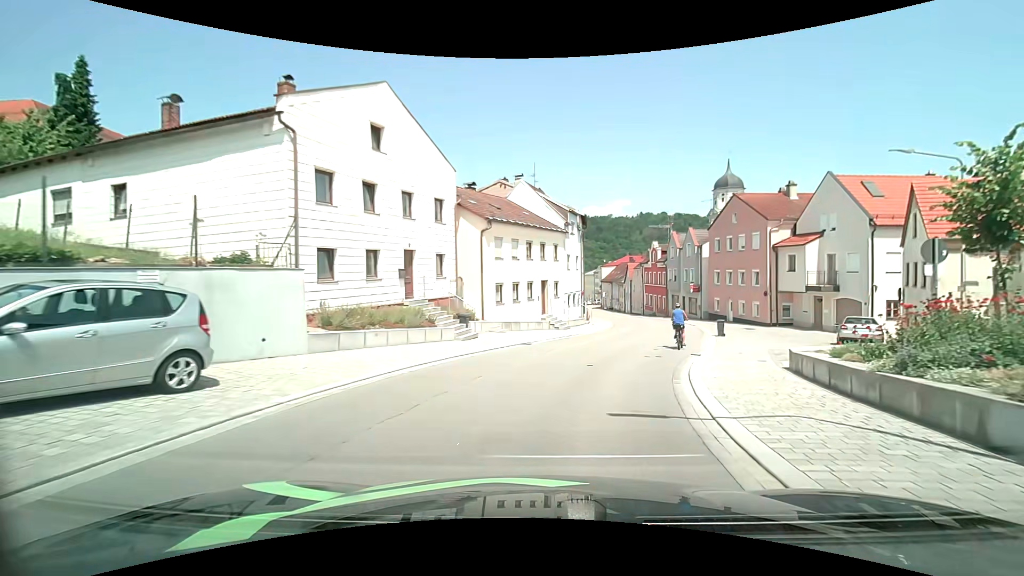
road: tertiary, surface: asphalt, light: Day
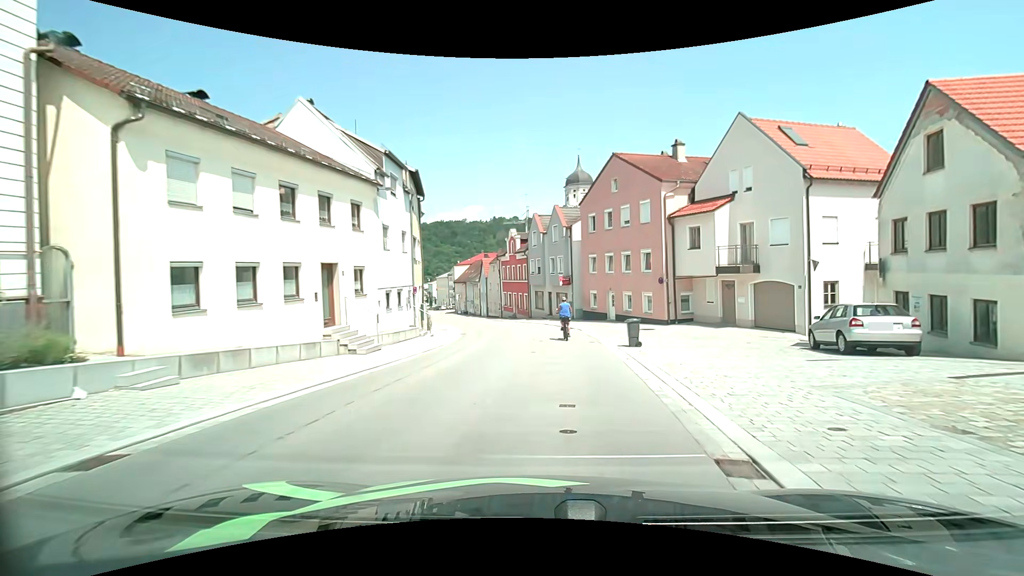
(+2.1, +13.4) m; +17°
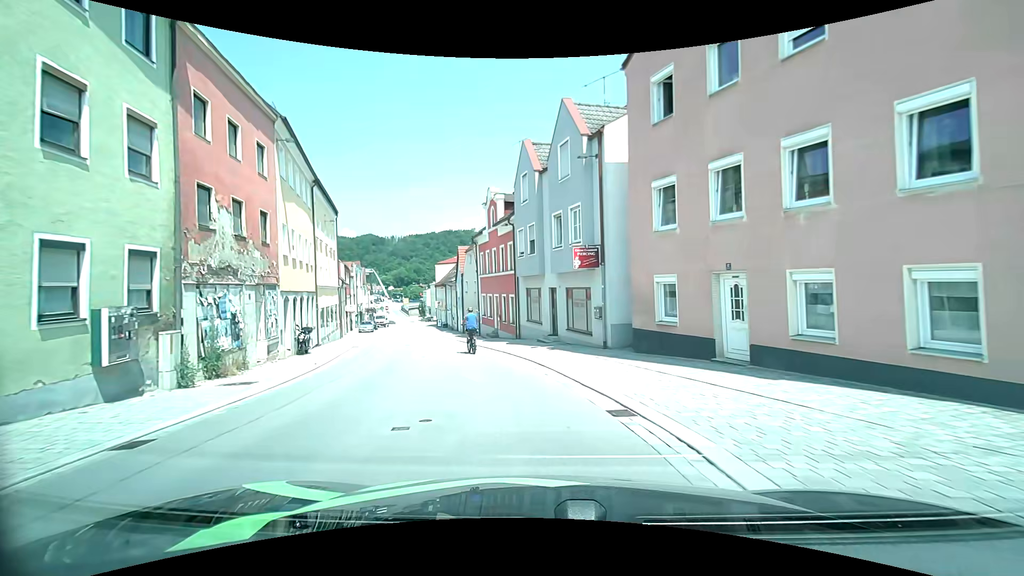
(+0.7, +22.7) m; -2°
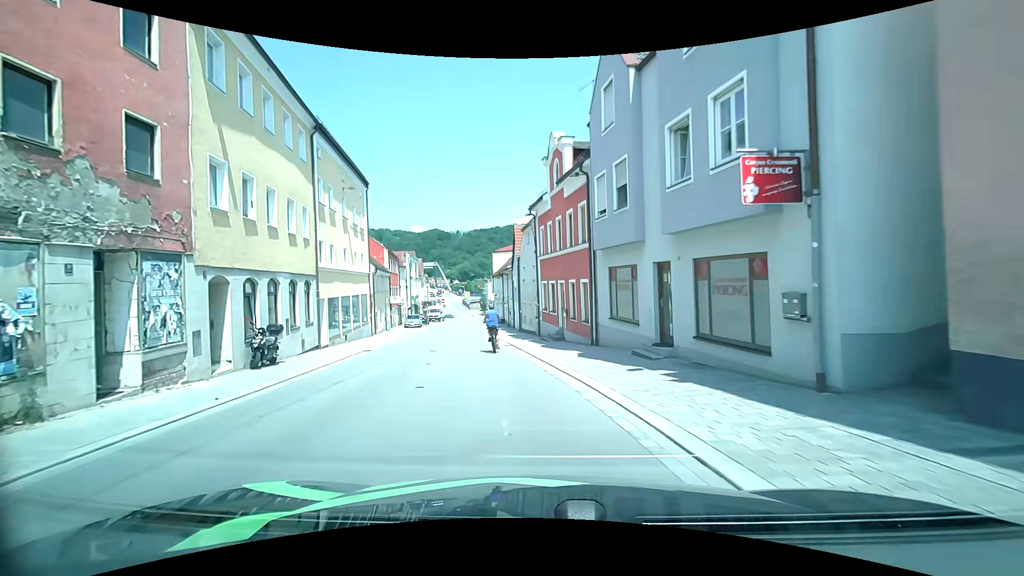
(-0.5, +9.1) m; -7°
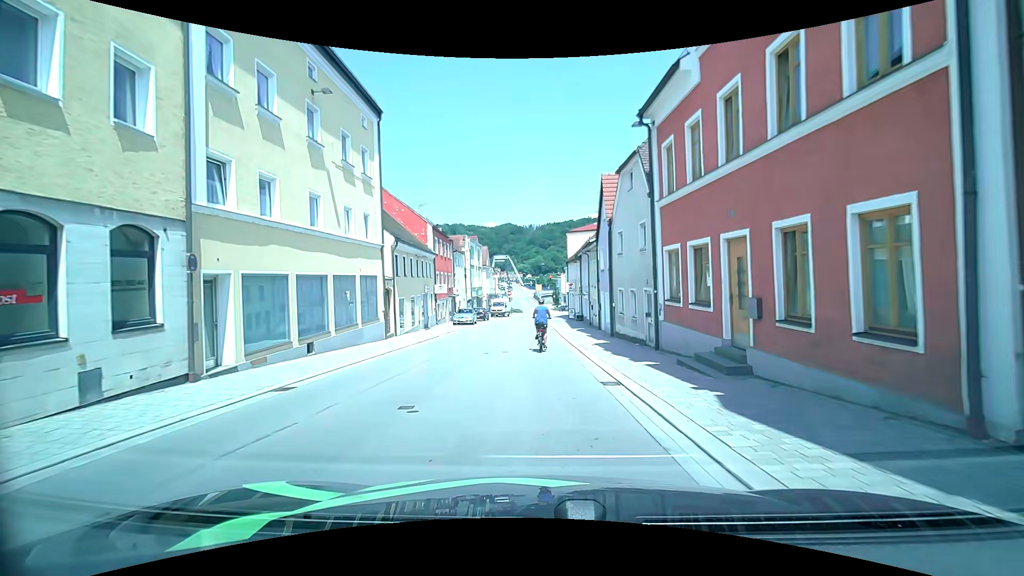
(-1.0, +13.0) m; -7°
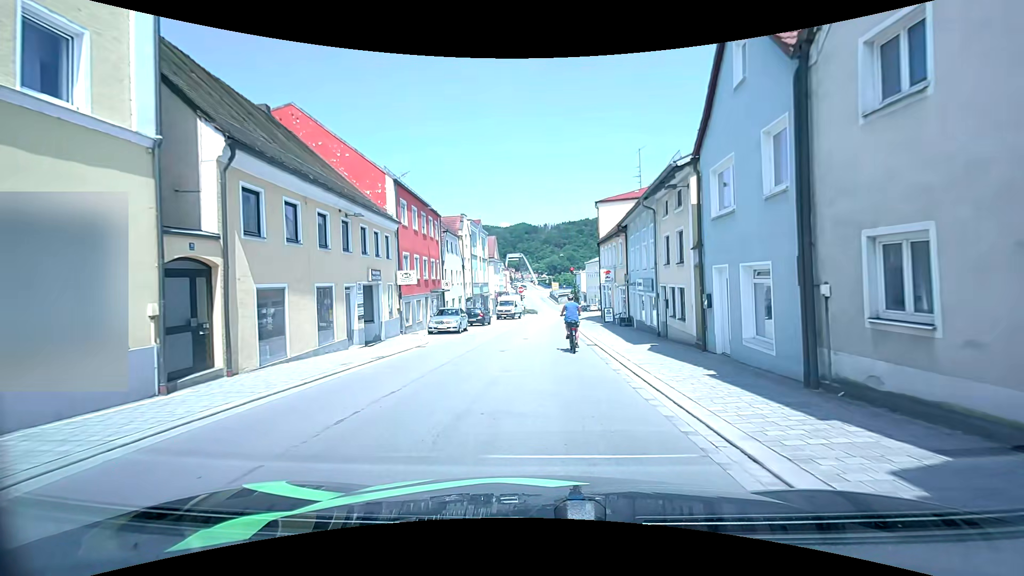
(-0.8, +15.3) m; -2°
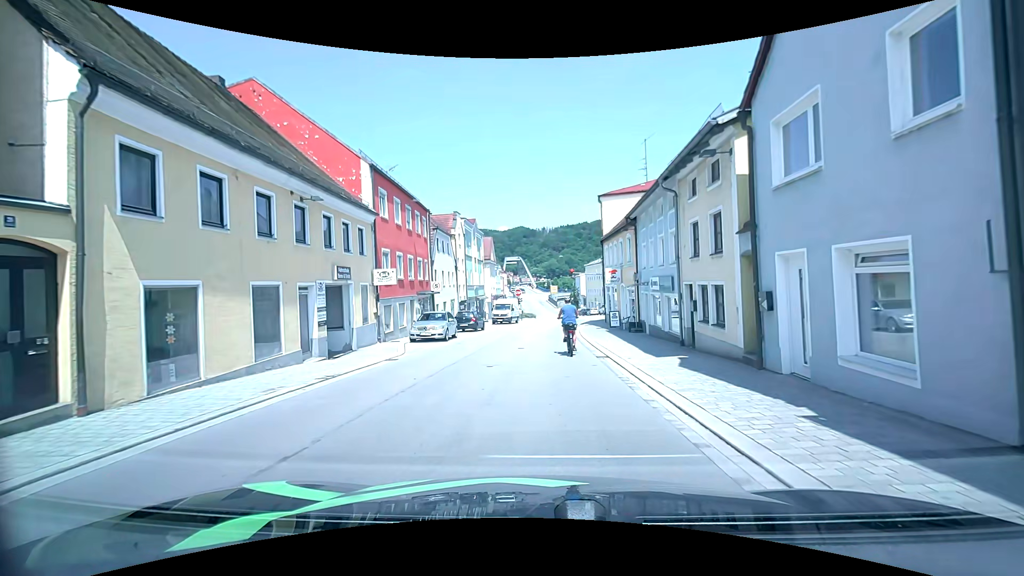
(-0.1, +3.4) m; -2°
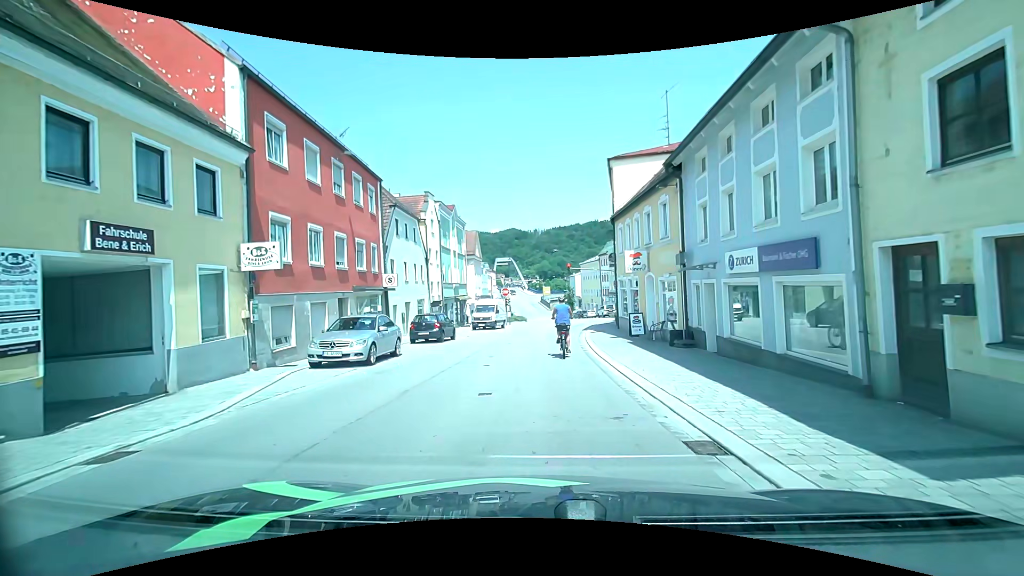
(+0.2, +9.5) m; +3°
